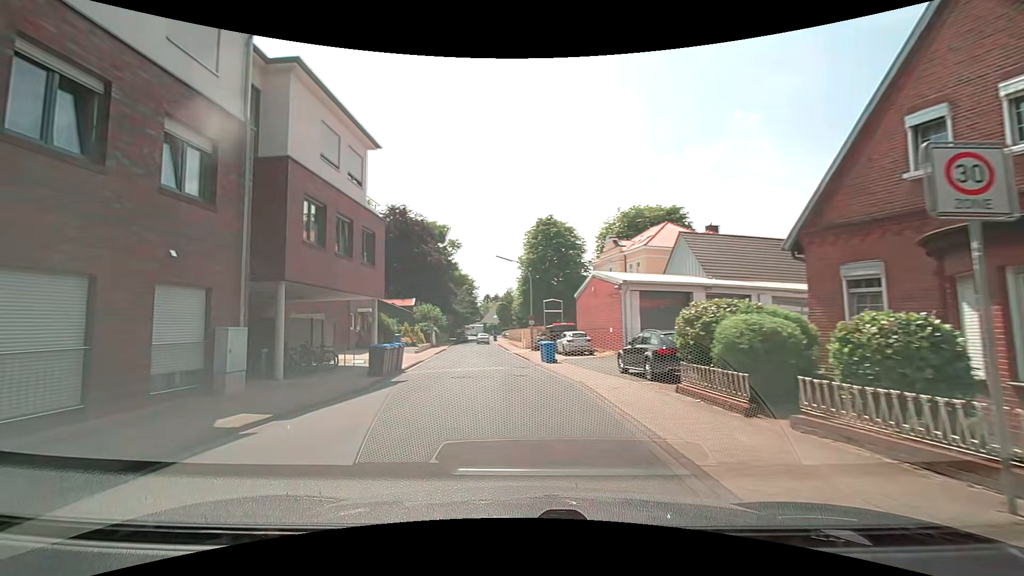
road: residential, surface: asphalt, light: Day
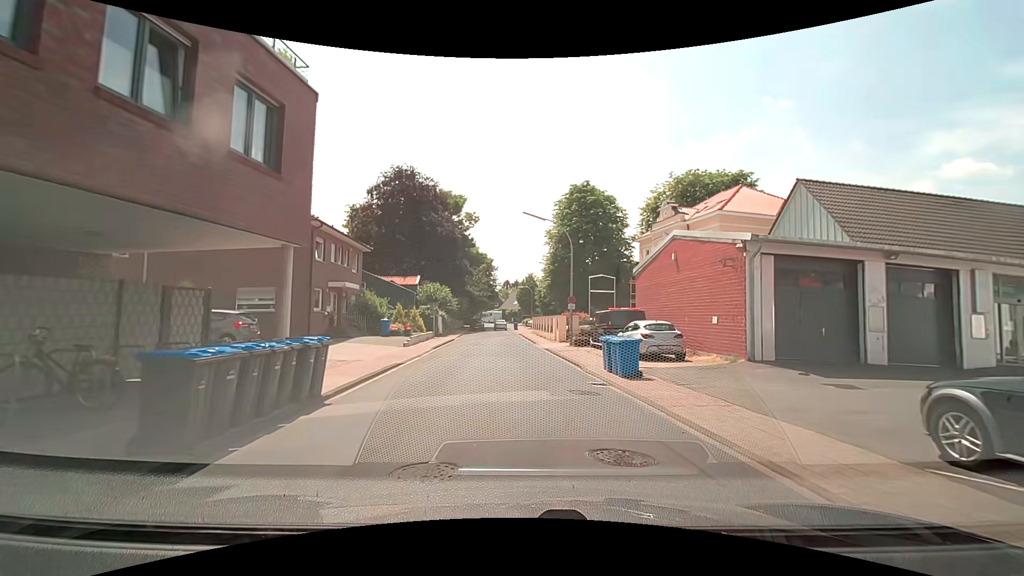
(-1.3, +12.2) m; -4°
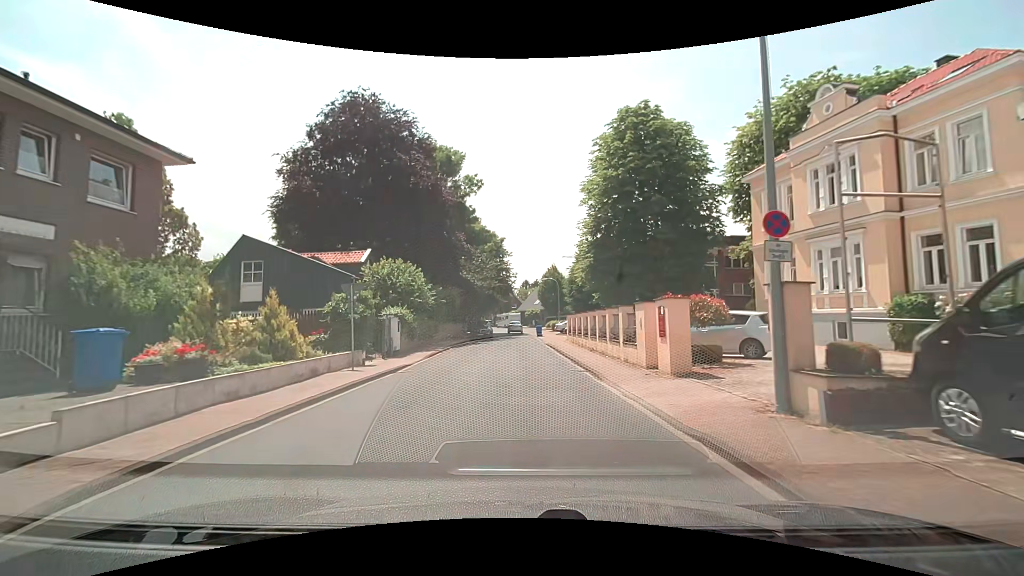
(-0.4, +22.5) m; -2°
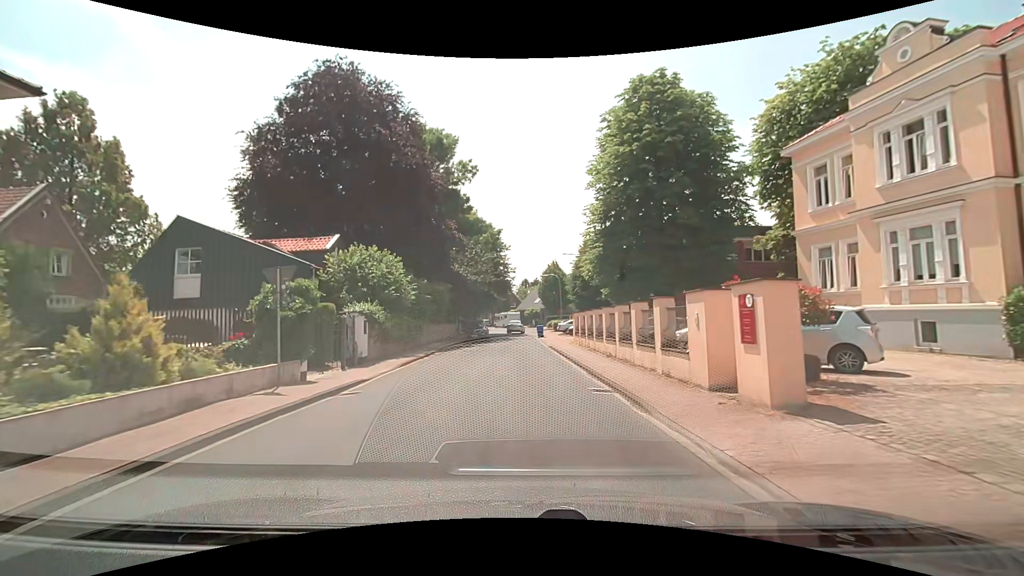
(0.0, +4.9) m; 0°
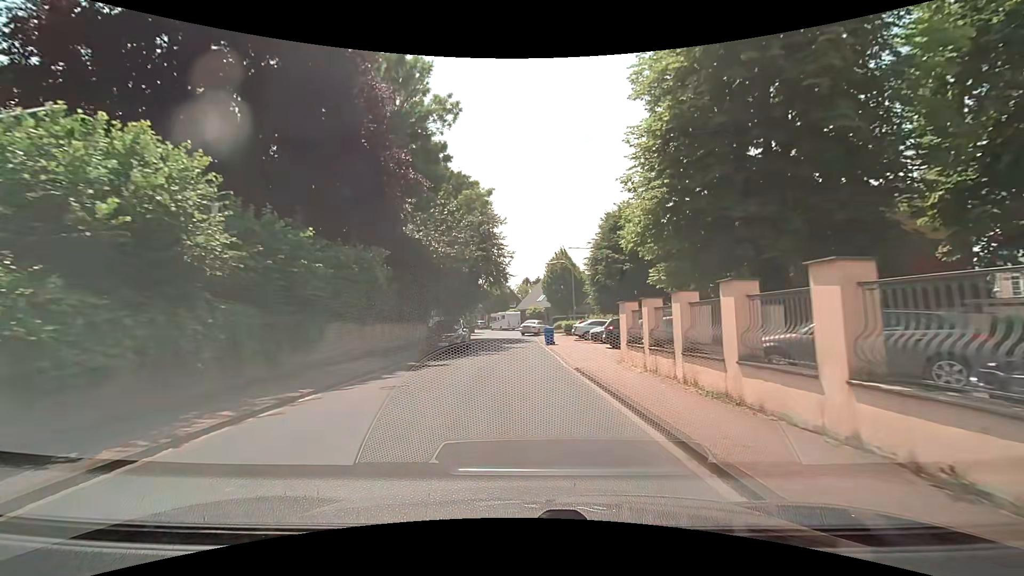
(0.0, +15.0) m; 0°
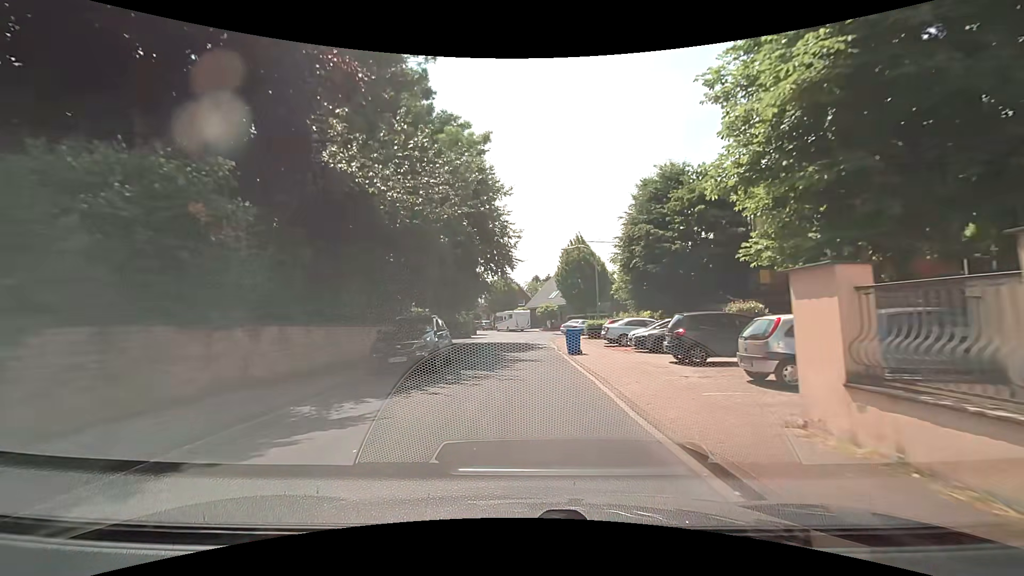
(-0.2, +9.8) m; -2°
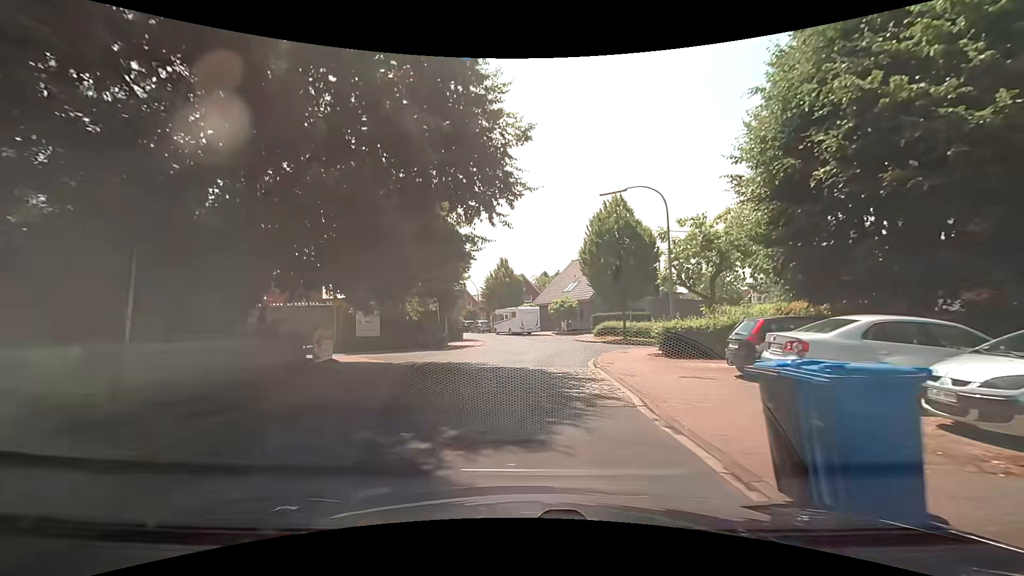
(0.0, +17.6) m; 0°
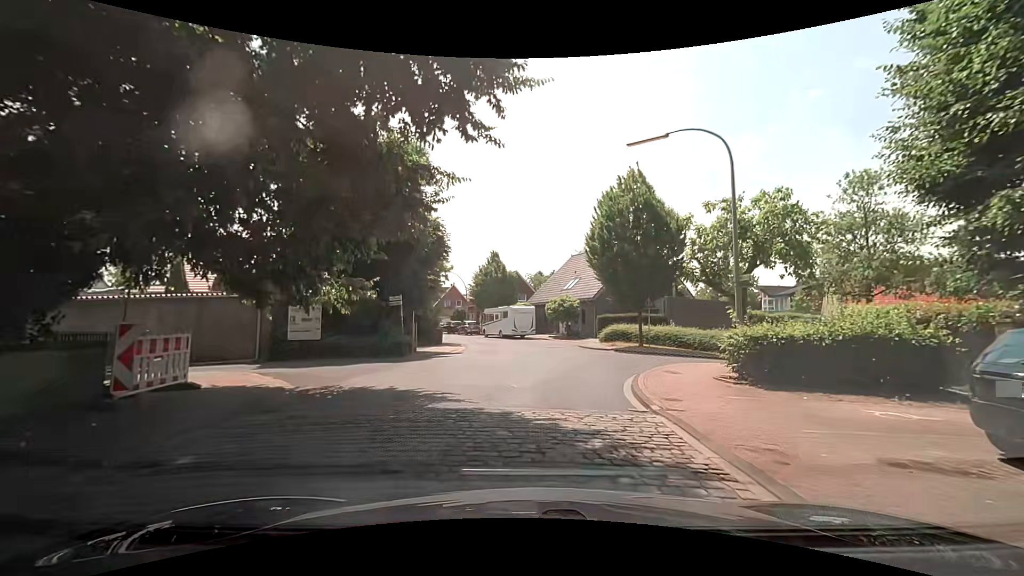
(0.0, +6.8) m; +1°
